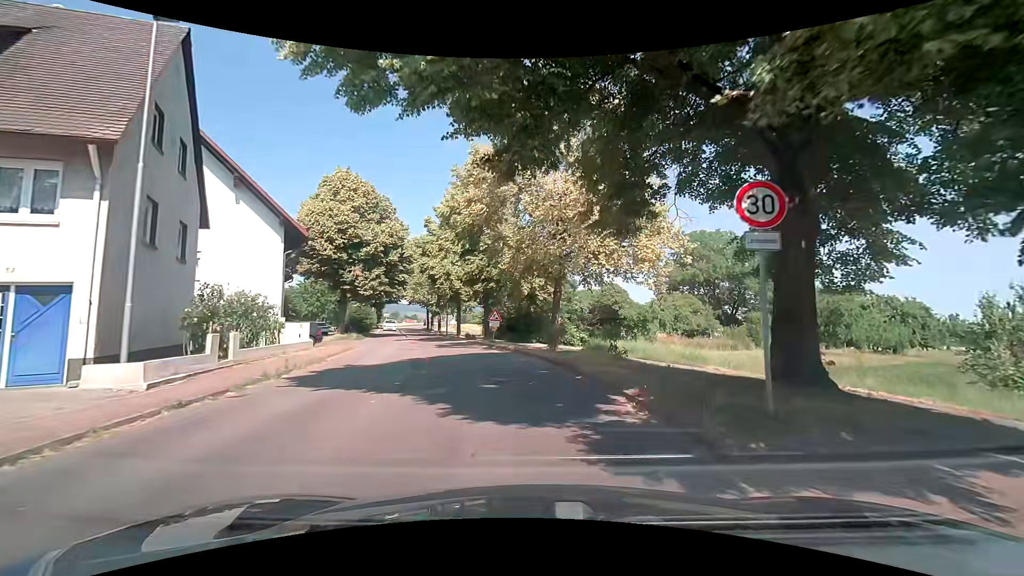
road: secondary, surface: asphalt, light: Day
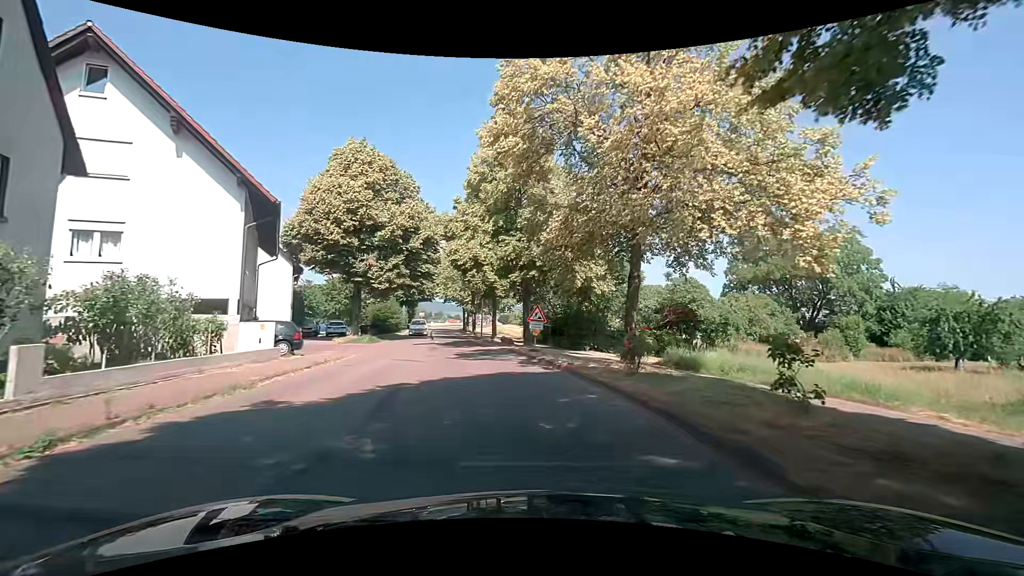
(-0.3, +8.1) m; -4°
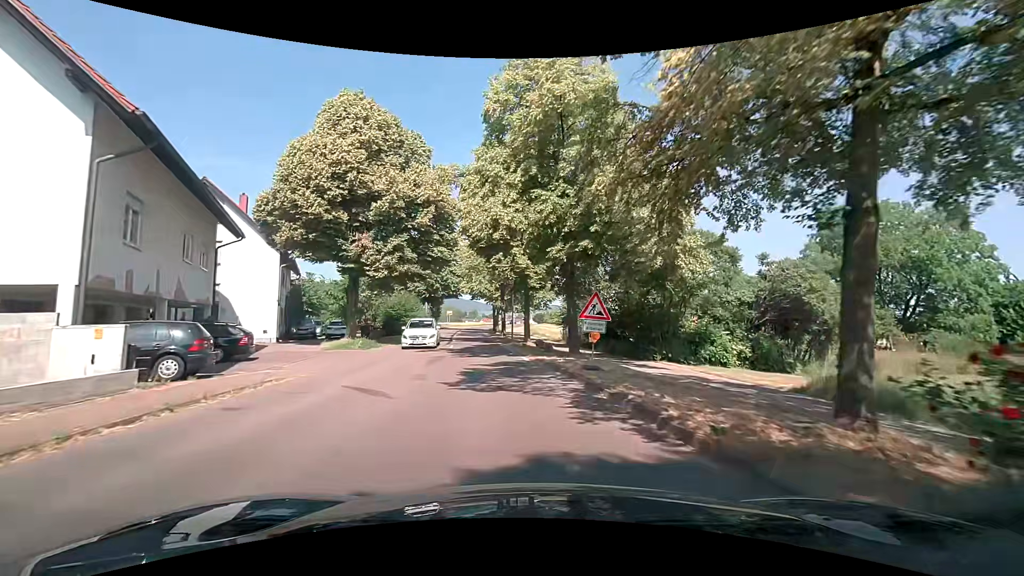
(-0.4, +8.6) m; -5°
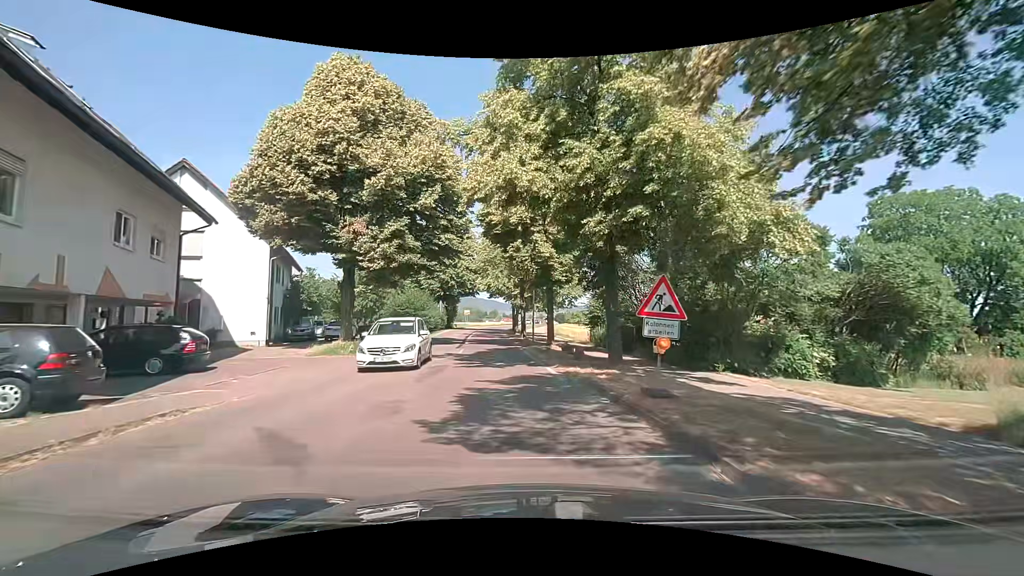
(-0.1, +4.5) m; -2°
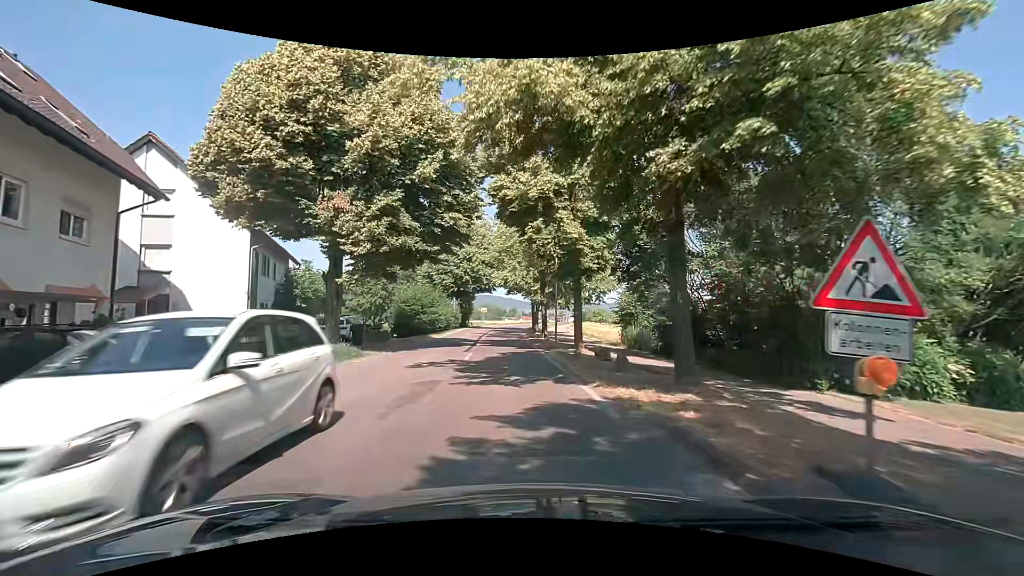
(-0.1, +4.6) m; -3°
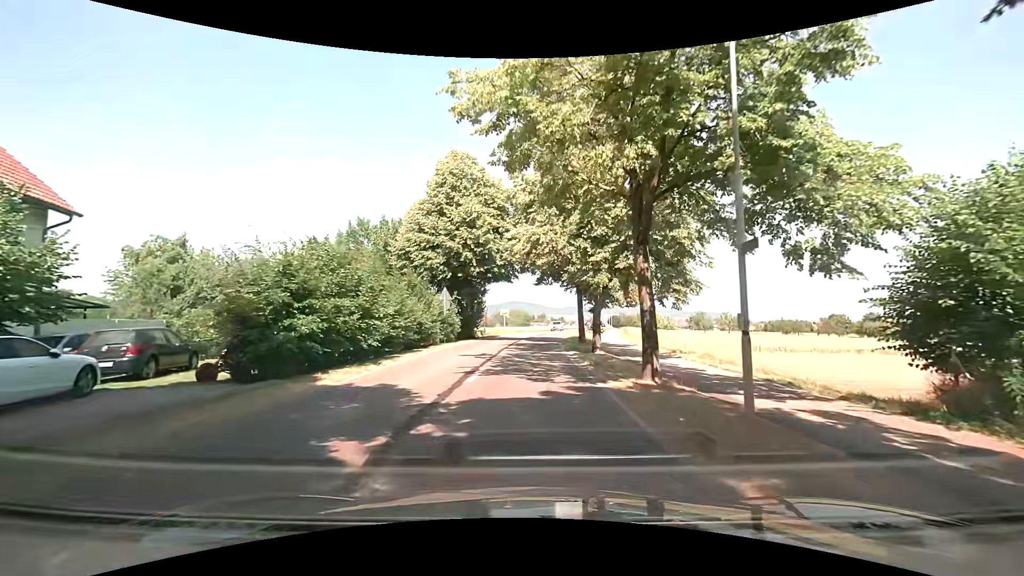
(-0.6, +22.5) m; -1°
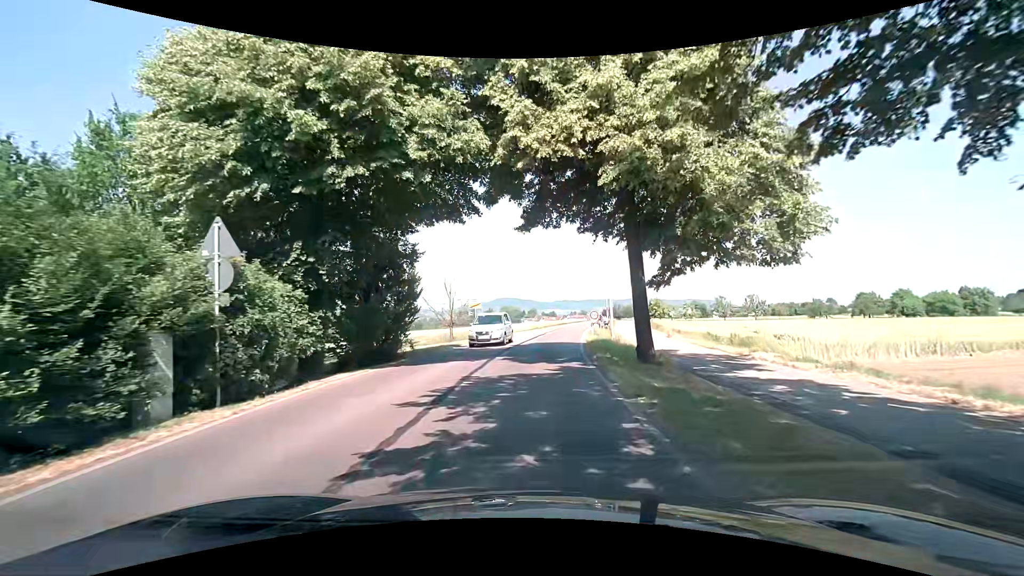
(+0.1, +21.1) m; 0°
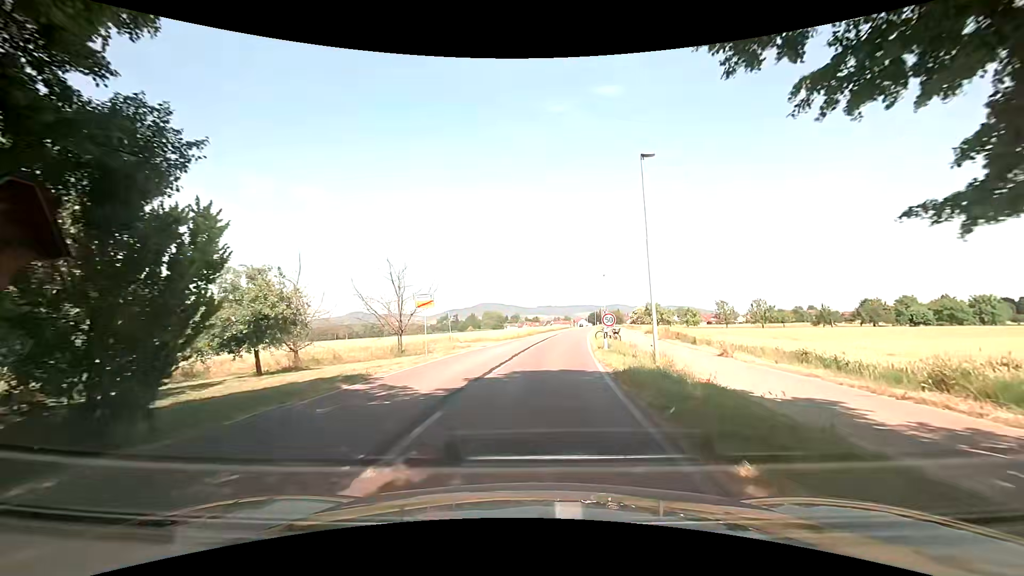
(+0.2, +12.2) m; +1°
